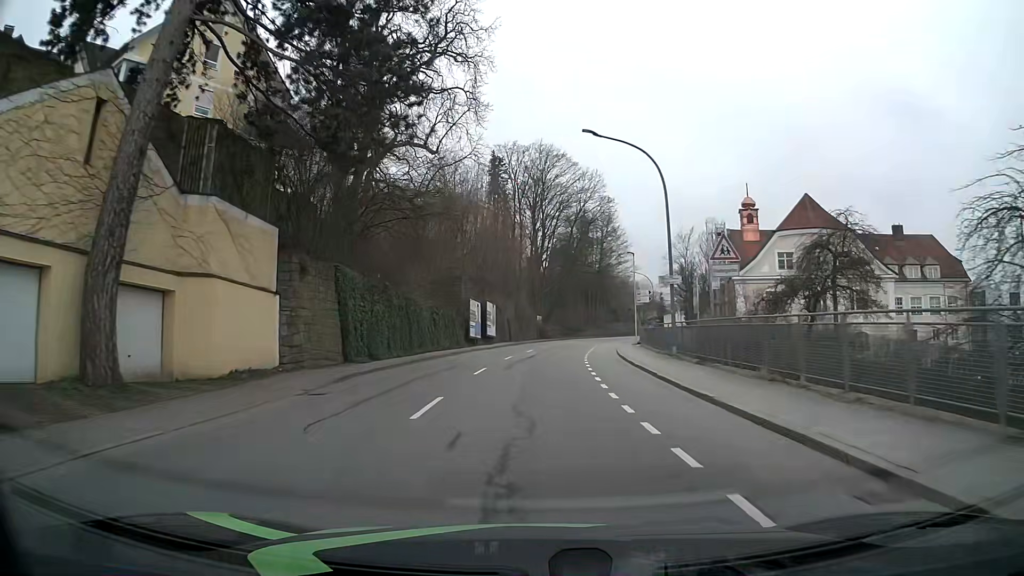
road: tertiary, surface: asphalt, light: Day
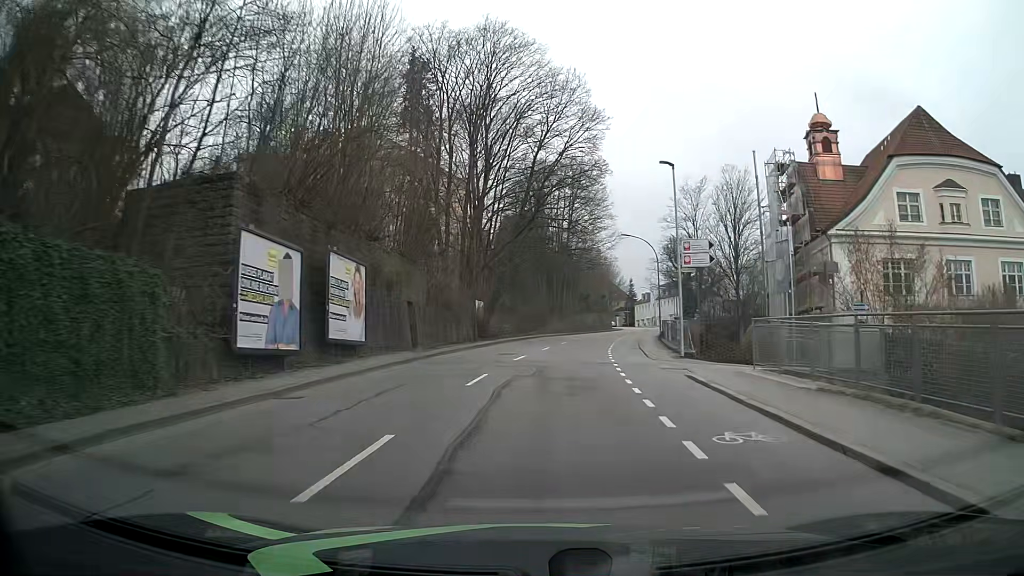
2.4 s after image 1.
(+0.6, +32.0) m; +4°
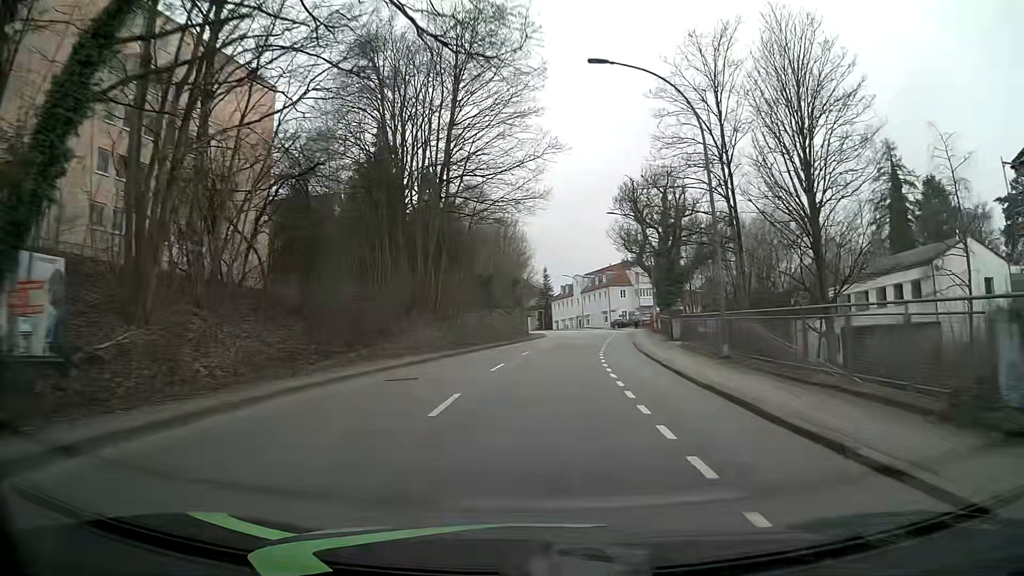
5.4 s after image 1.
(+2.9, +39.9) m; +8°
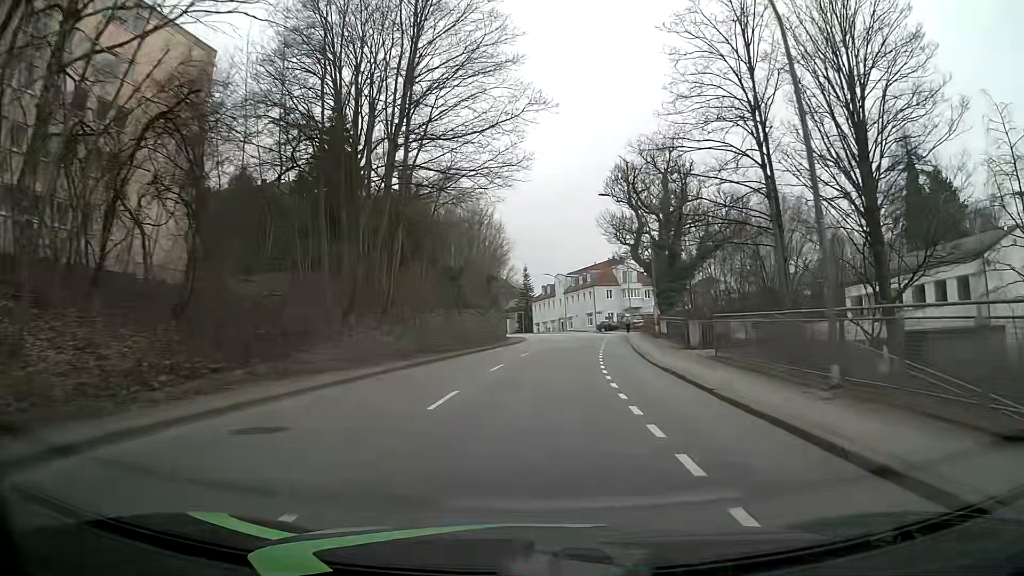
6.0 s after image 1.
(+0.1, +8.0) m; +2°
(0, +10) (0, +20) (+1, +30) (+2, +40) (+3, +50) (+4, +60) (+4, +70) (+3, +80) (+2, +90) (-1, +99) m
